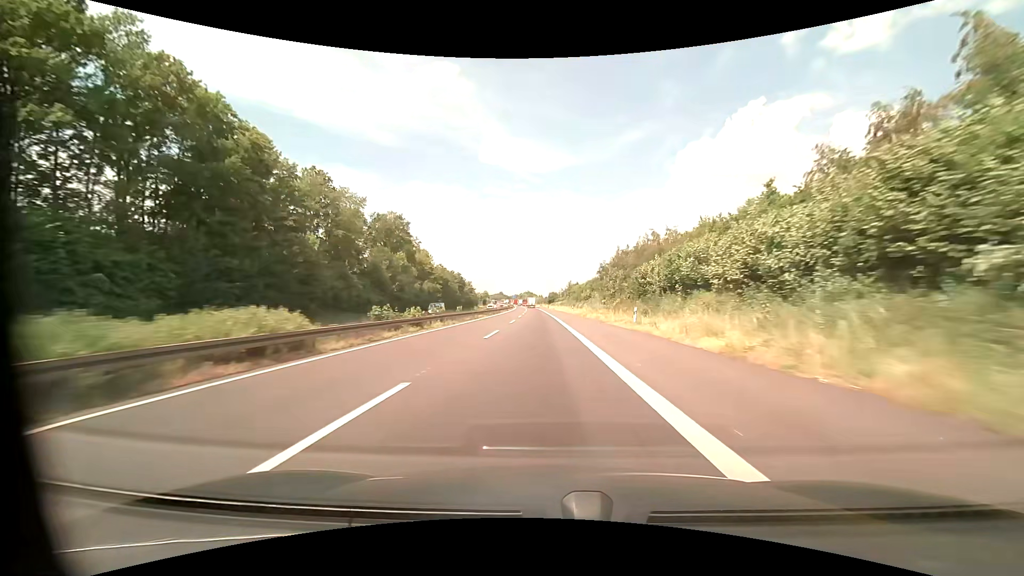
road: motorway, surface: asphalt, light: Day
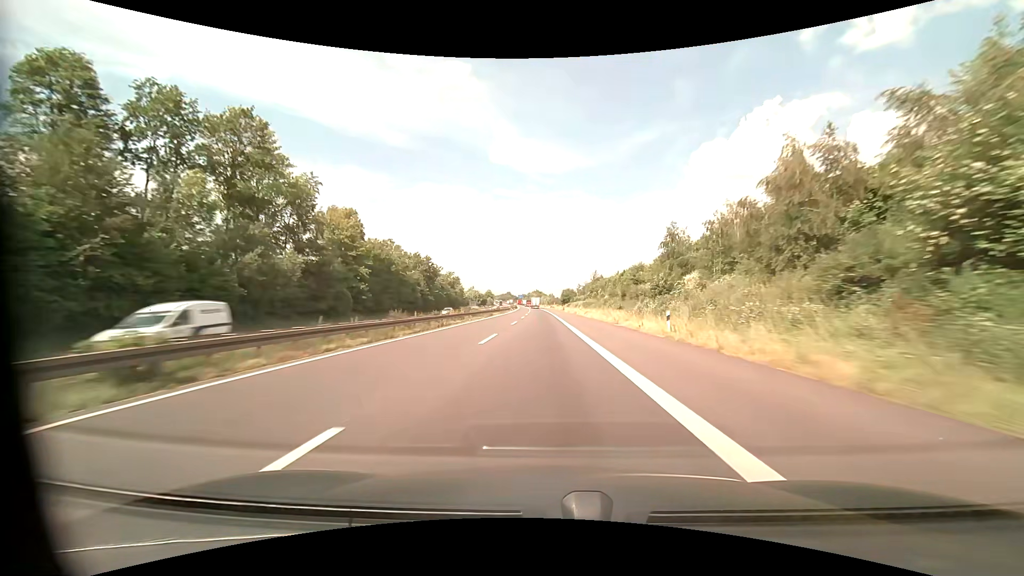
(-1.0, +57.8) m; -1°
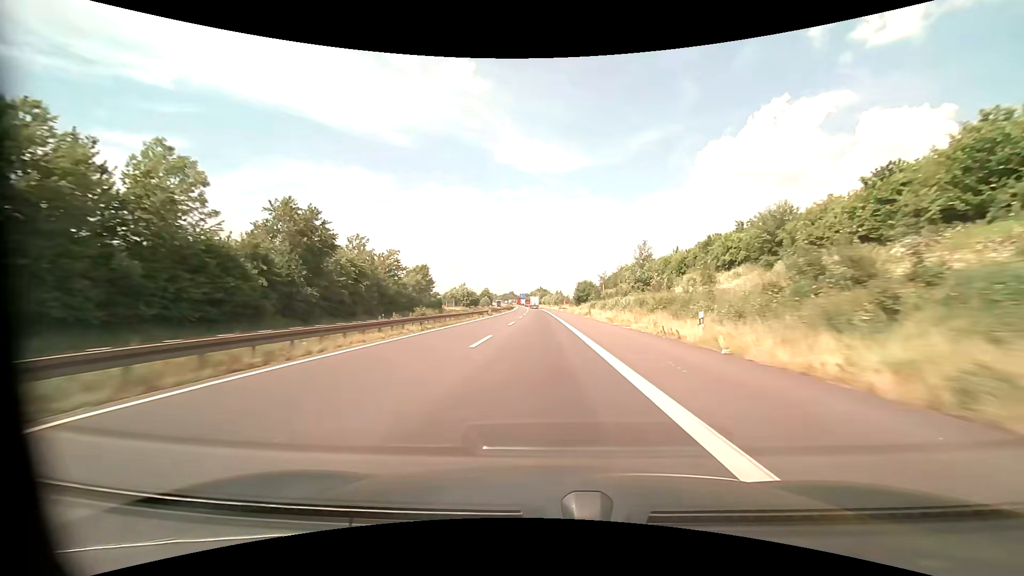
(-0.2, +56.2) m; -1°
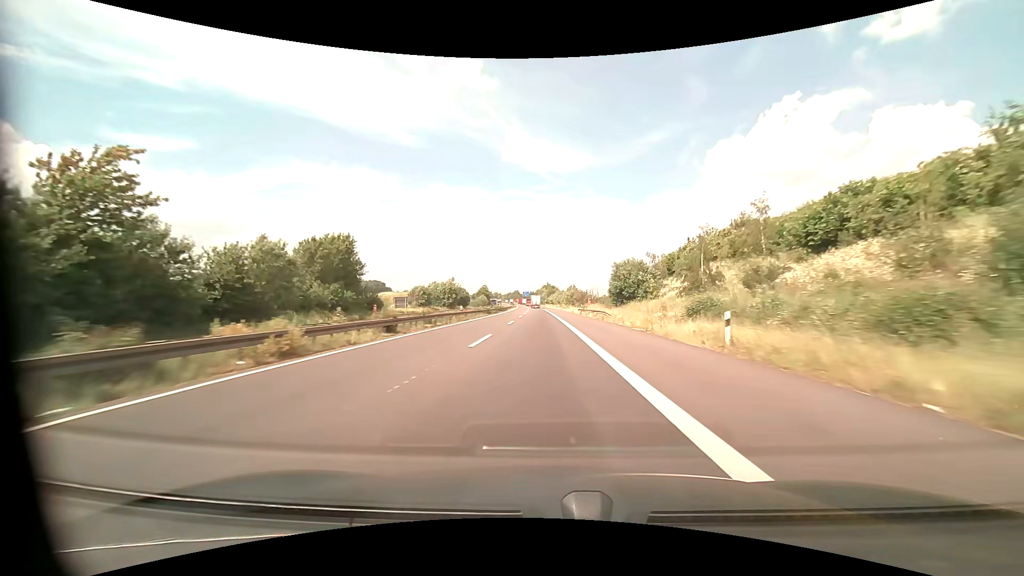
(-0.4, +54.6) m; -1°
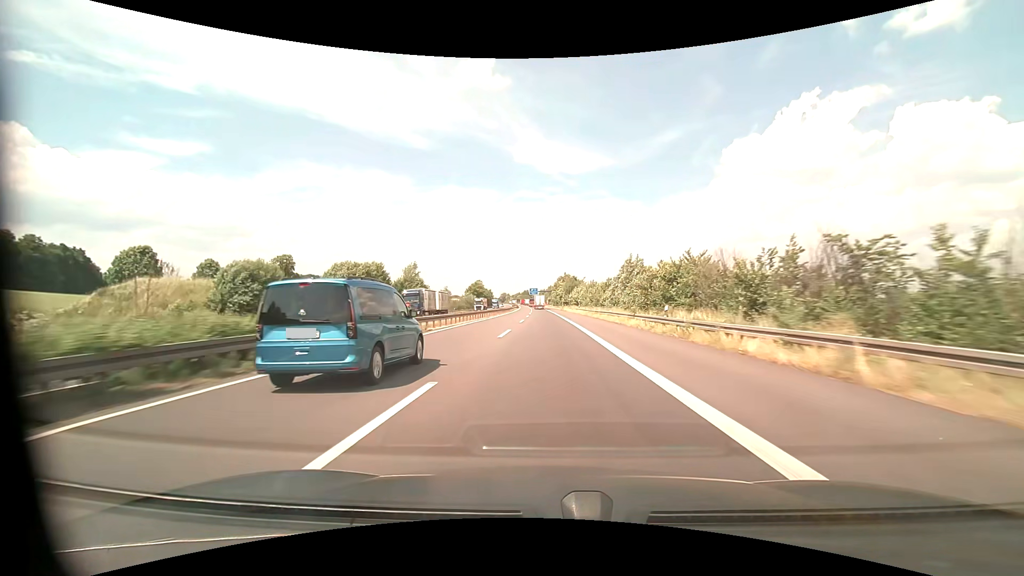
(-1.4, +85.9) m; -1°
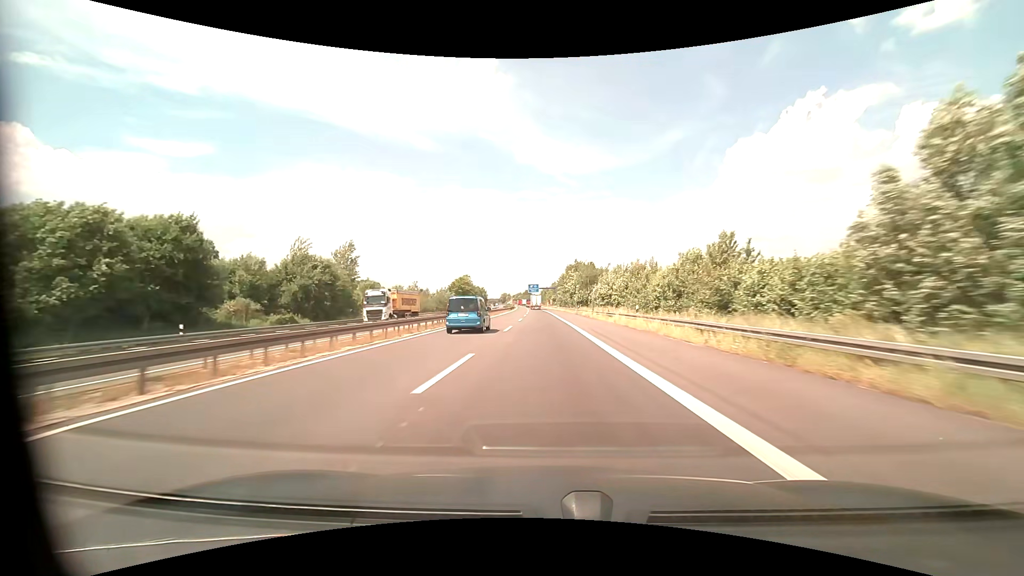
(-0.1, +49.4) m; 0°
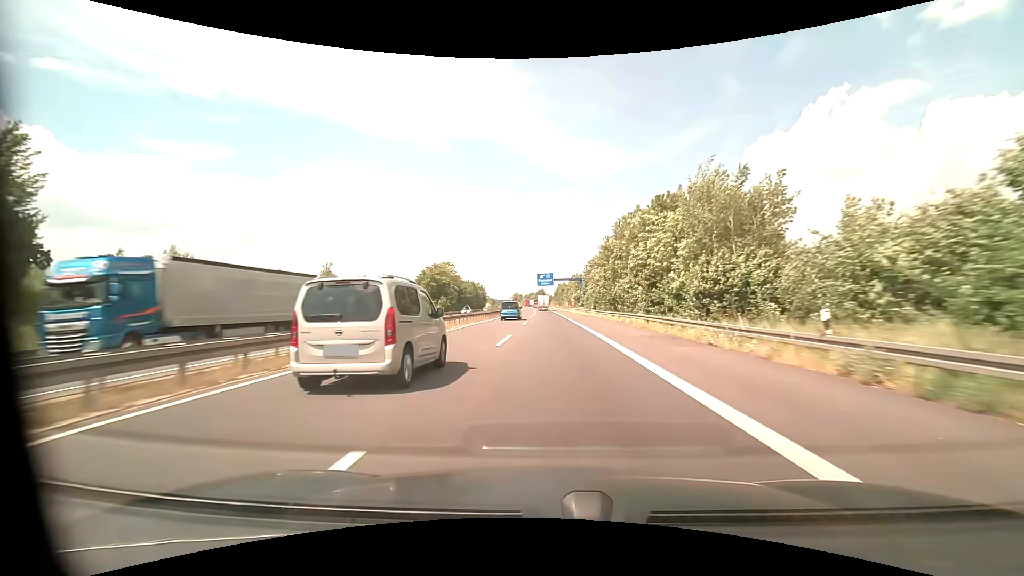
(-1.0, +63.7) m; -2°
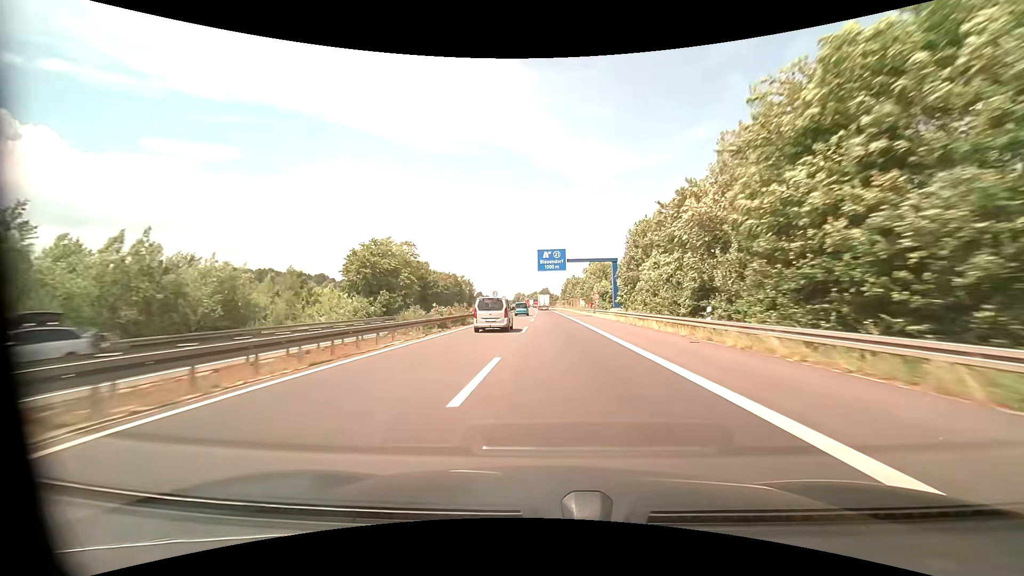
(-0.3, +46.4) m; -1°
(0, +10) (0, +20) (0, +30) (0, +40) (0, +50) (0, +60) (0, +70) (0, +80) (0, +90) (0, +100) m
